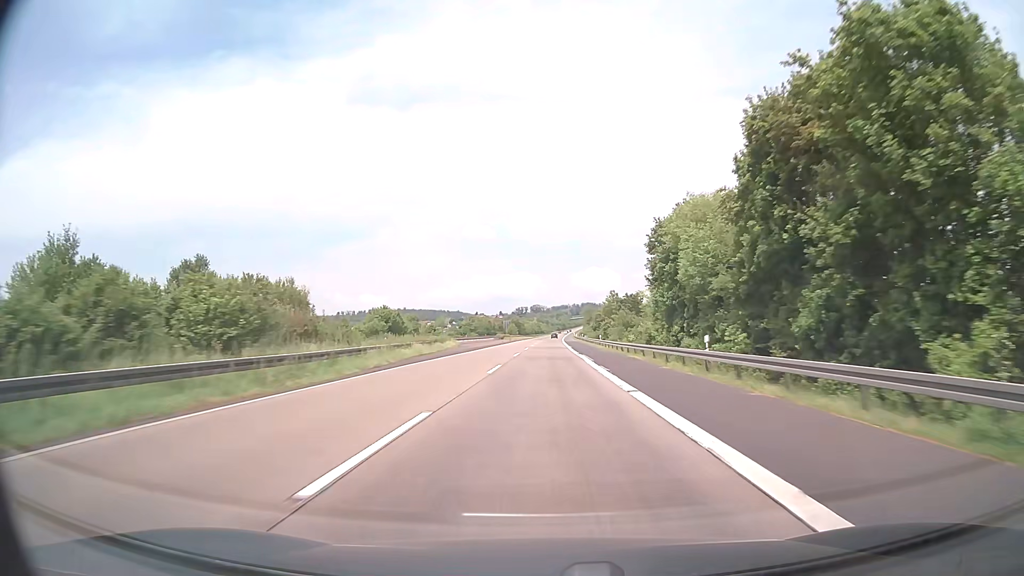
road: motorway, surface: asphalt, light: Day
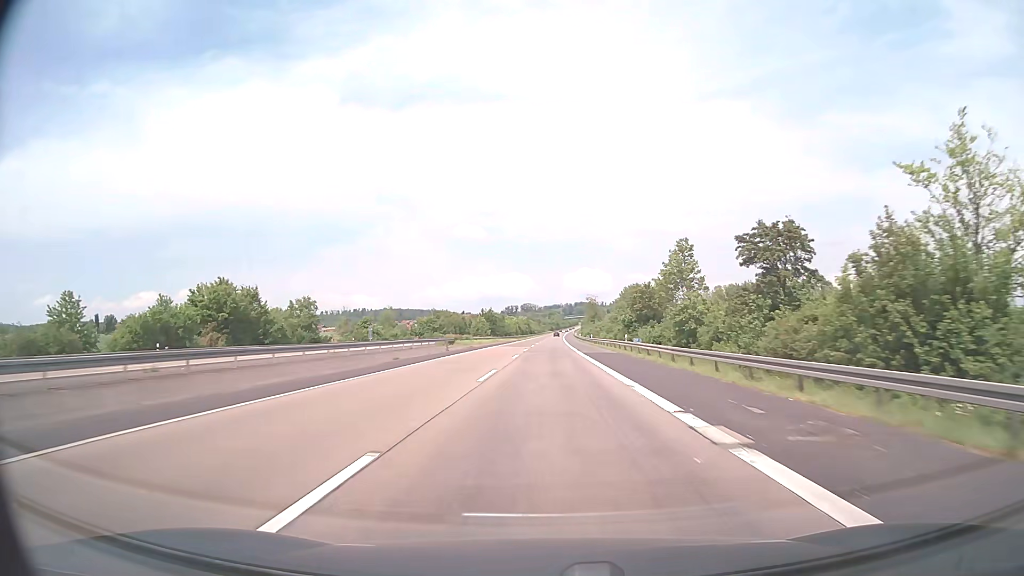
(+0.5, +76.0) m; +1°
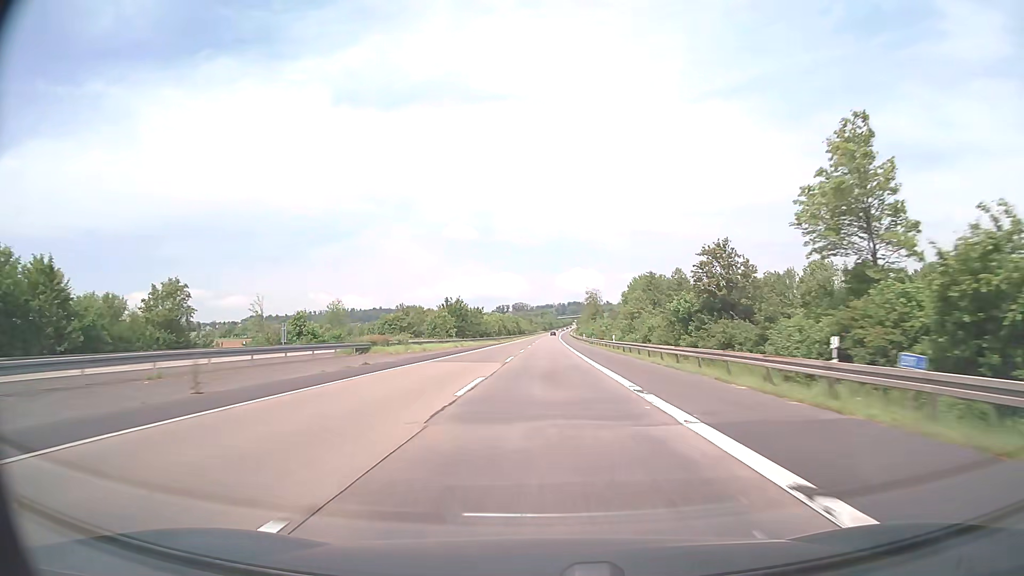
(+0.2, +38.0) m; +1°
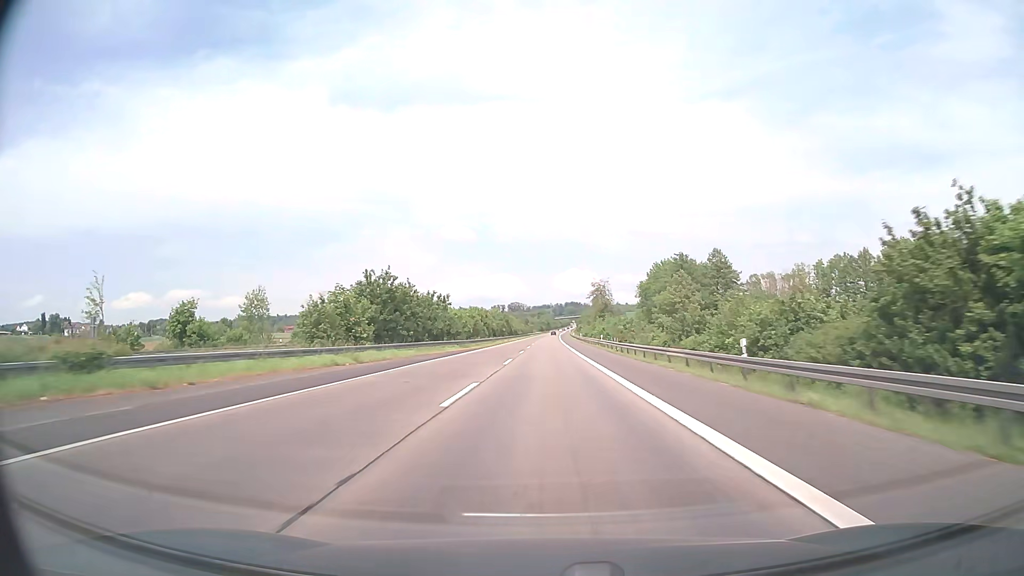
(+0.1, +38.0) m; 0°
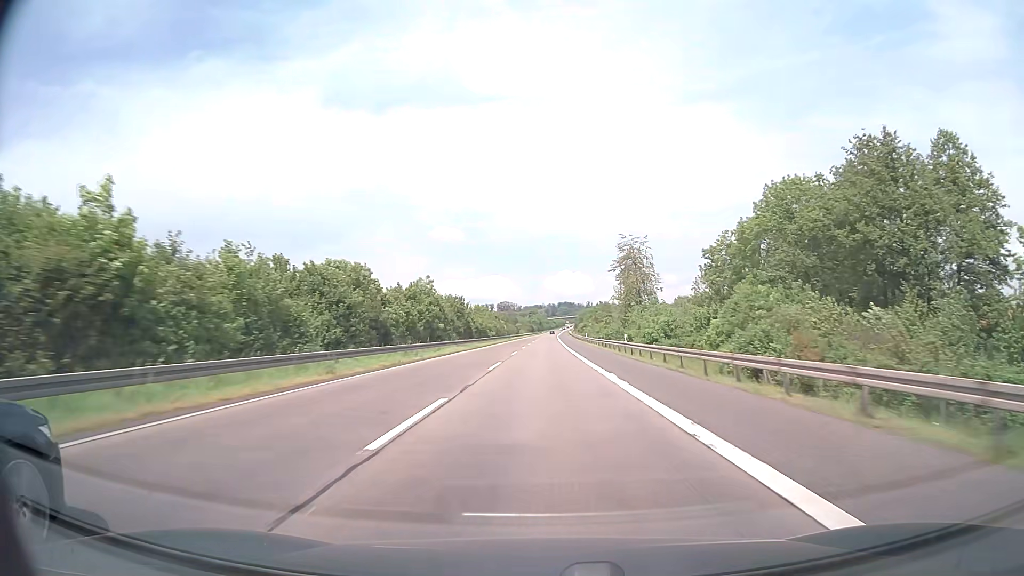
(+0.5, +76.0) m; +1°
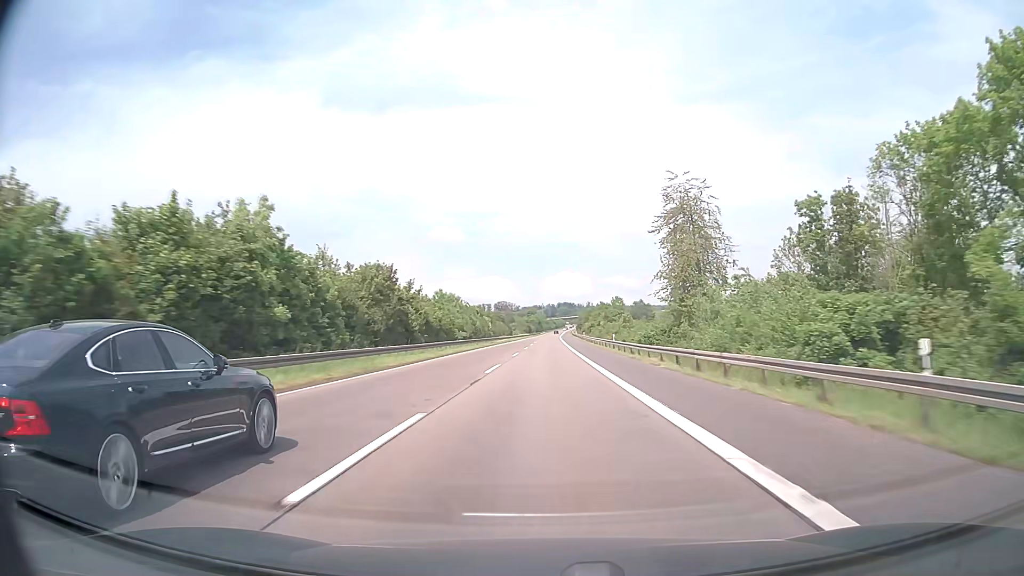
(0.0, +38.0) m; 0°
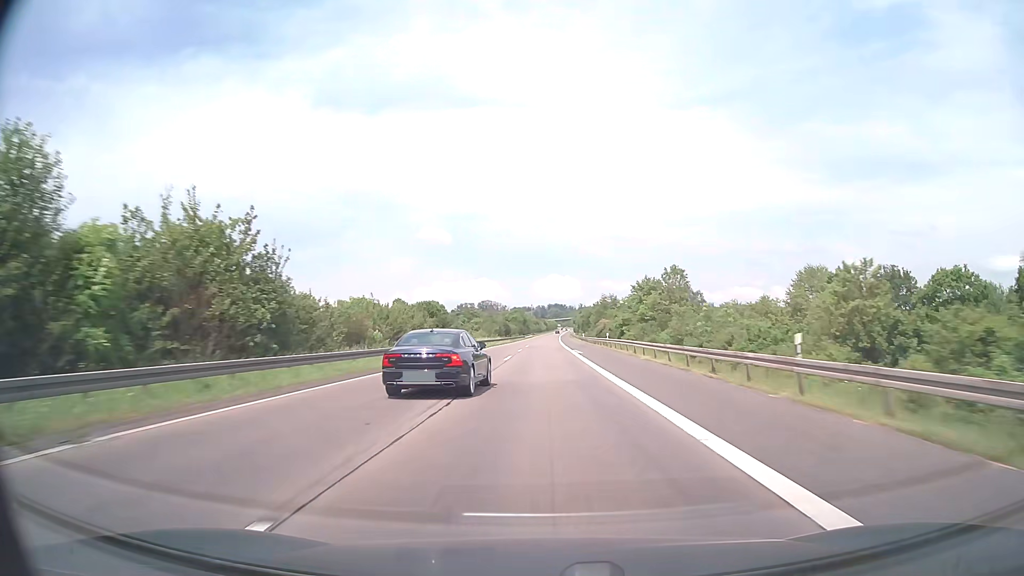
(+0.7, +95.0) m; +1°
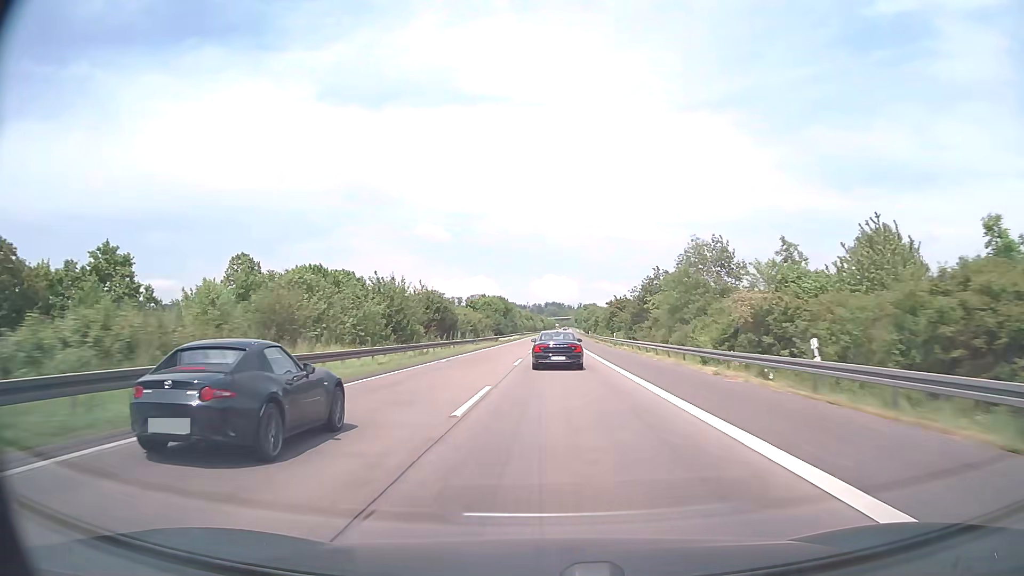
(0.0, +95.0) m; 0°
(0, +10) (0, +20) (0, +30) (0, +40) (0, +50) (+1, +60) (+1, +70) (+1, +80) (+1, +90) (+2, +100) m
